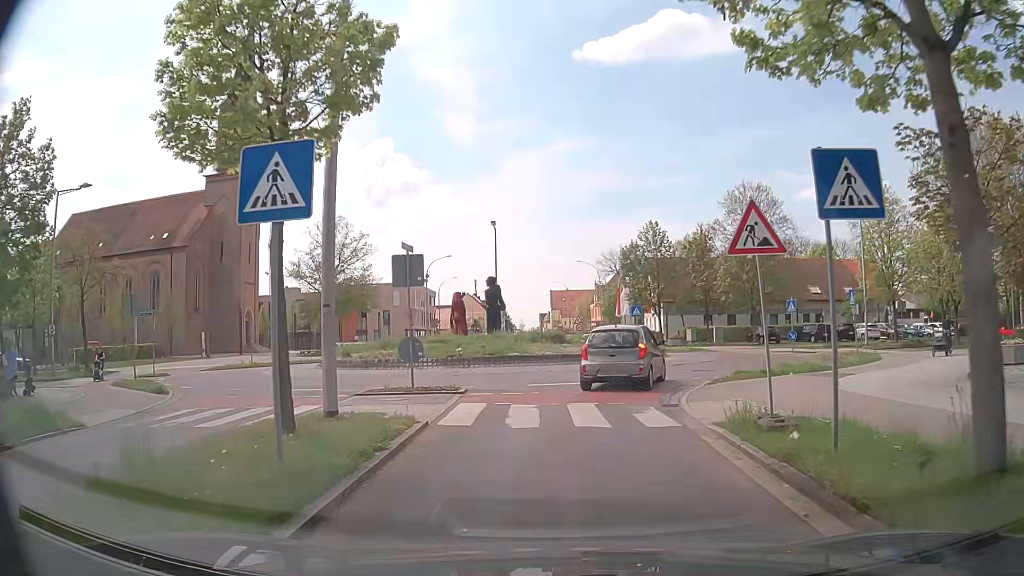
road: tertiary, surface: asphalt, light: Day
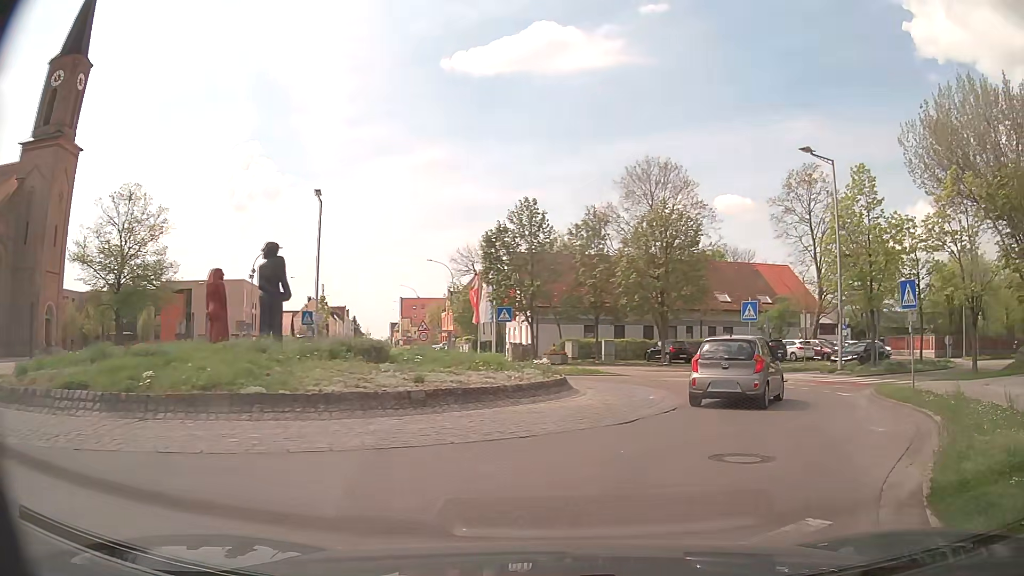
(+0.8, +14.4) m; +13°
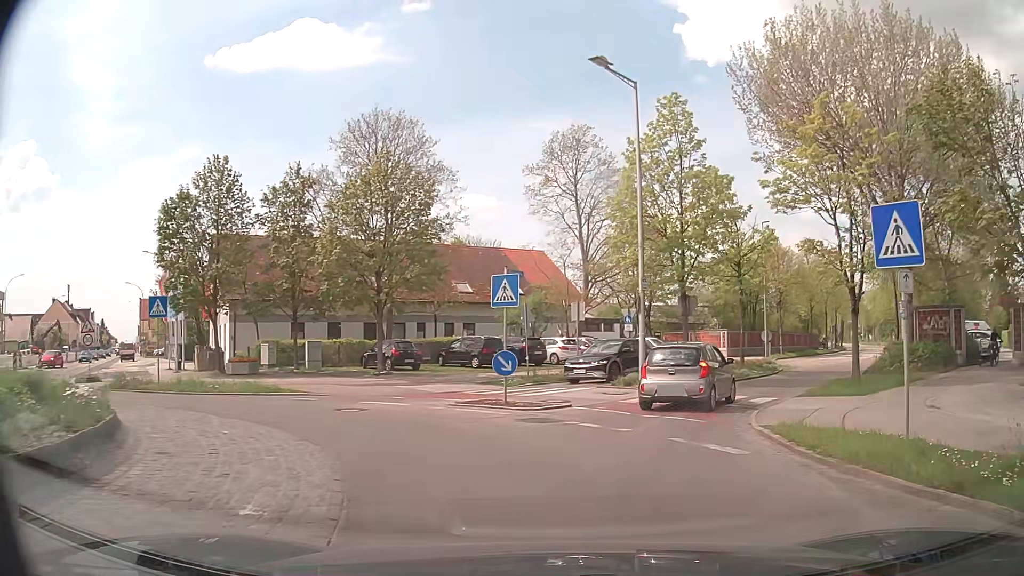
(+2.1, +10.3) m; +21°
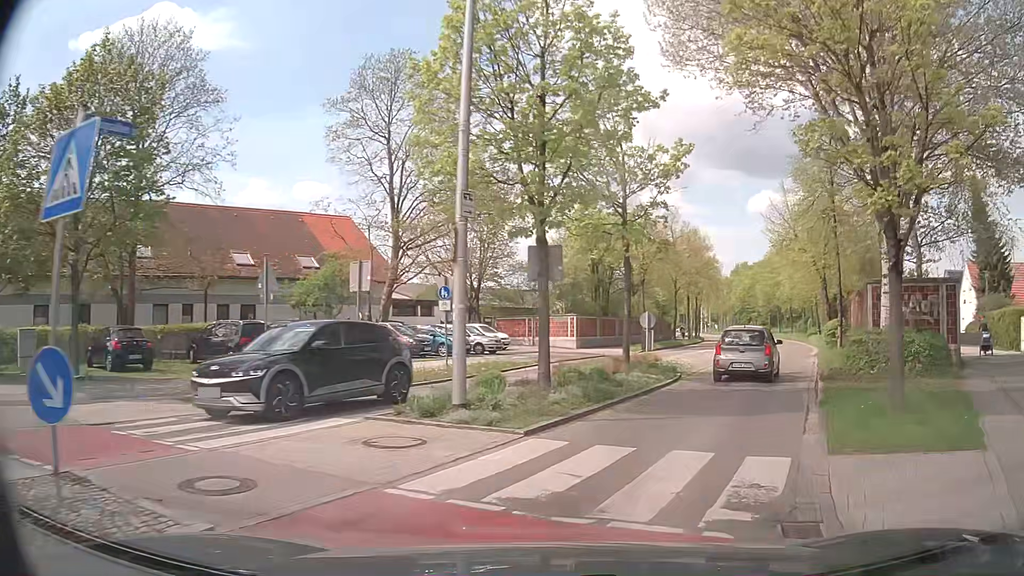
(+1.3, +11.1) m; +14°
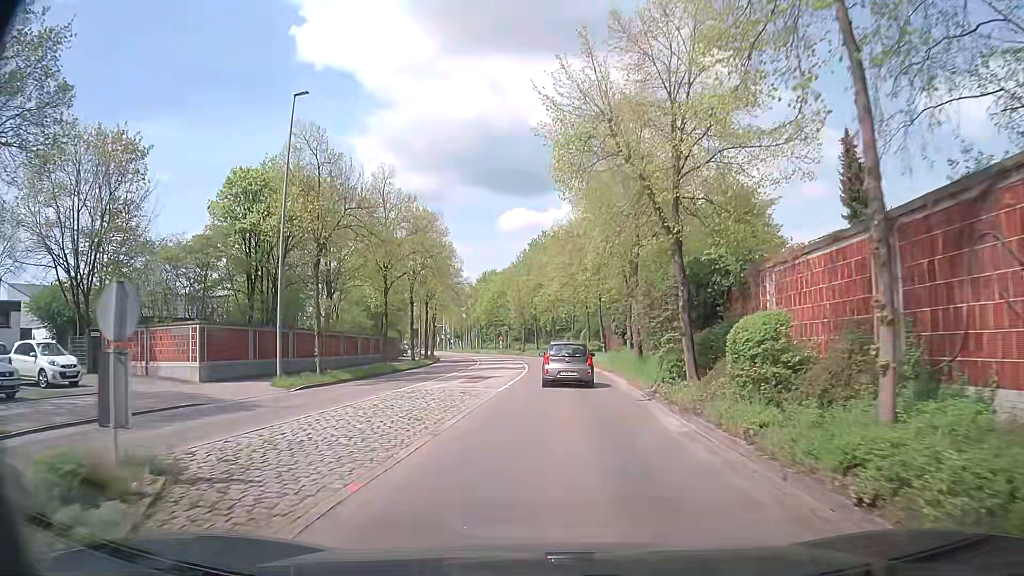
(+5.0, +19.0) m; +22°
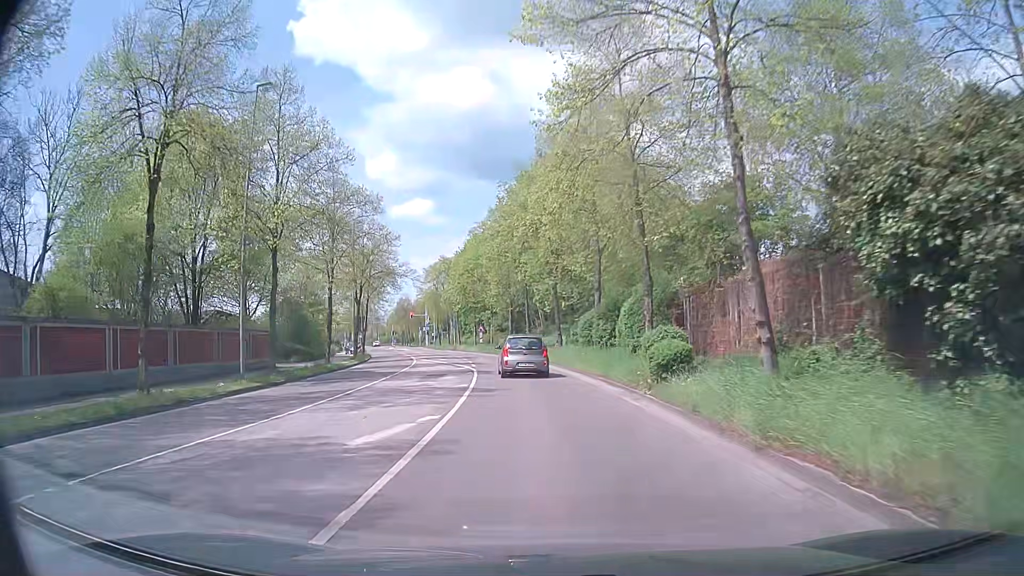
(+0.5, +32.1) m; 0°
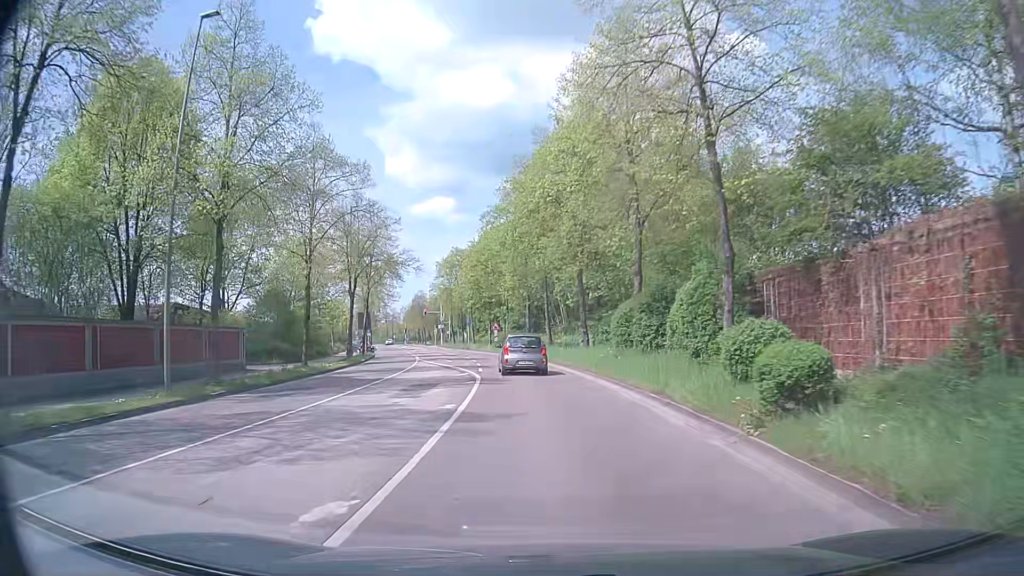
(-0.1, +6.3) m; -2°
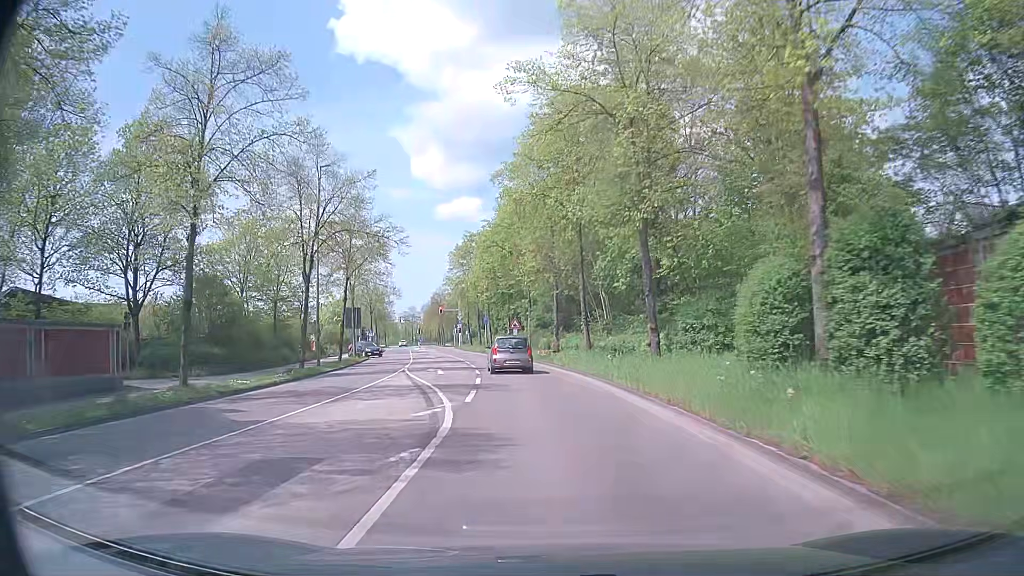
(-0.3, +12.4) m; -3°
